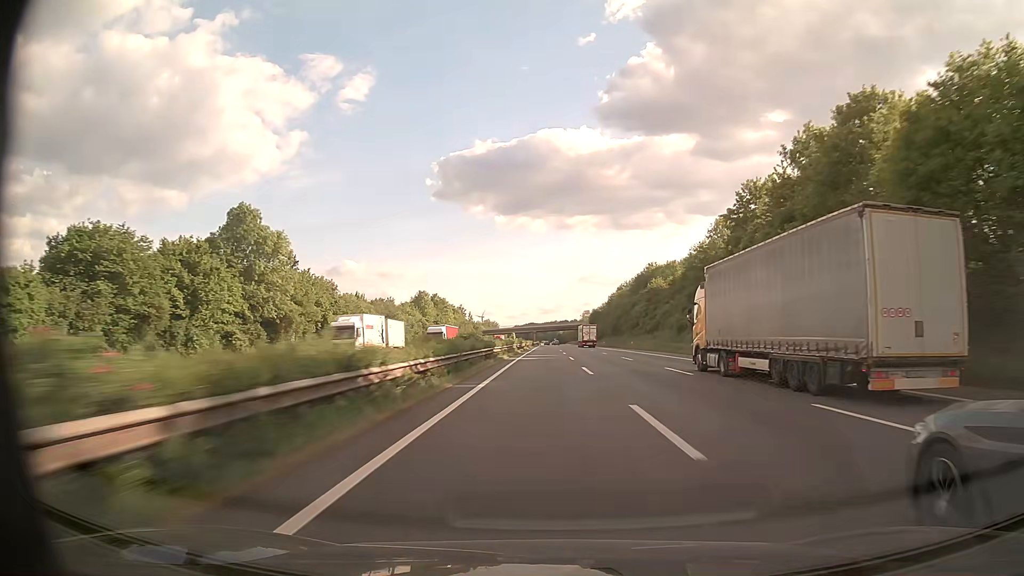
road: motorway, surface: asphalt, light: Day
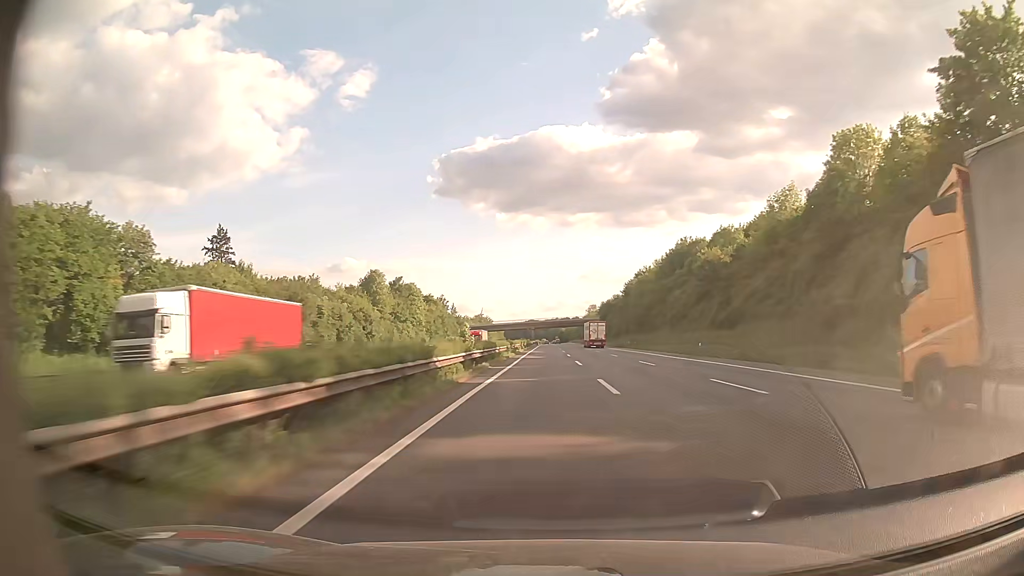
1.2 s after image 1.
(-0.1, +44.5) m; 0°
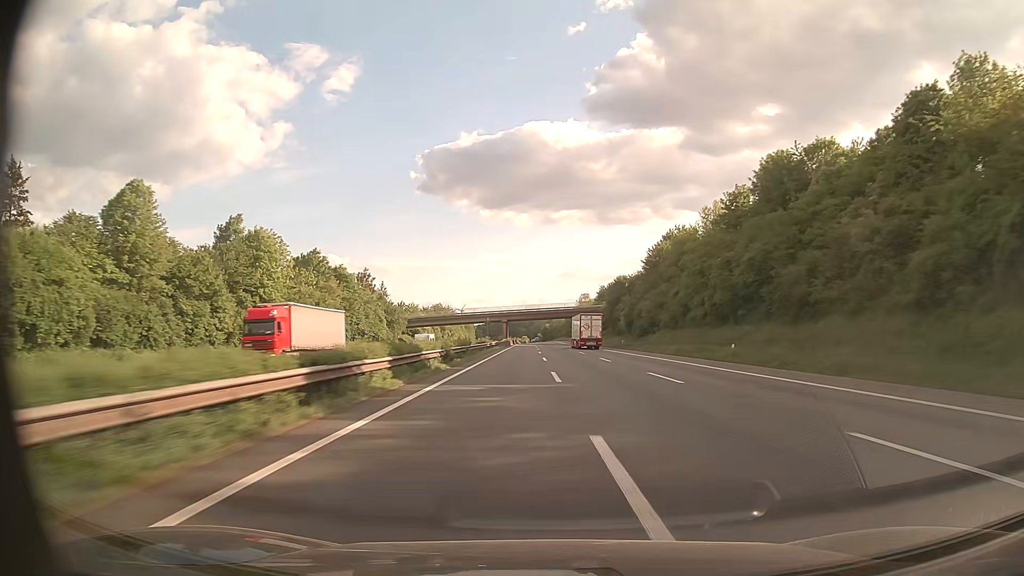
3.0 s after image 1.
(+0.9, +67.2) m; +1°
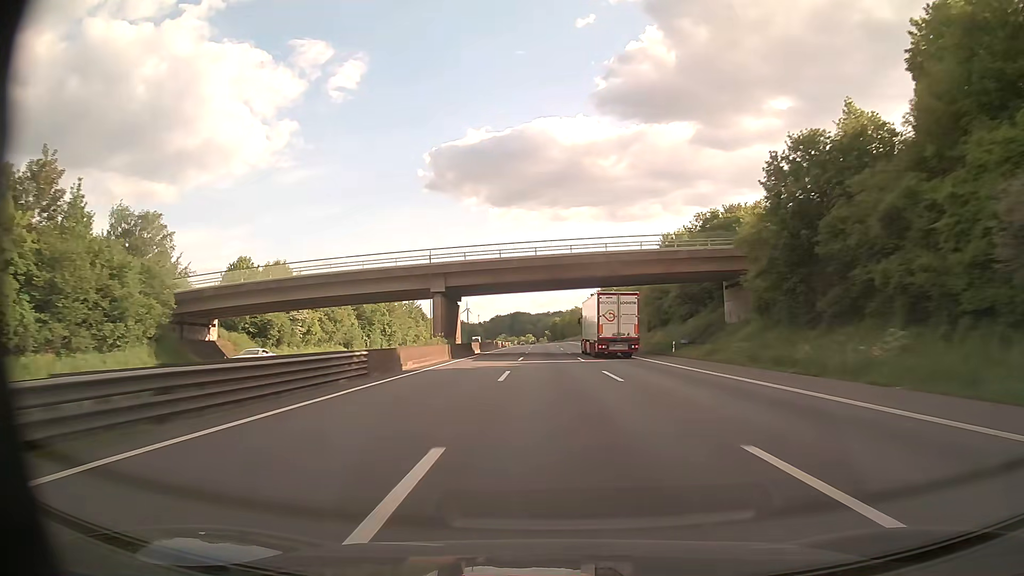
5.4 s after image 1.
(-0.1, +90.5) m; -1°
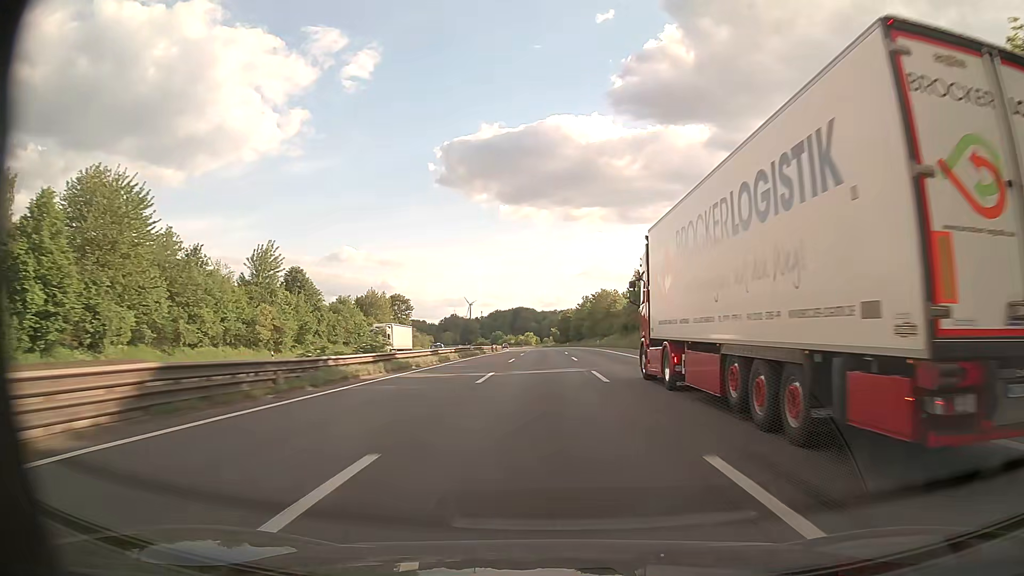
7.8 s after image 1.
(-0.7, +90.8) m; -1°
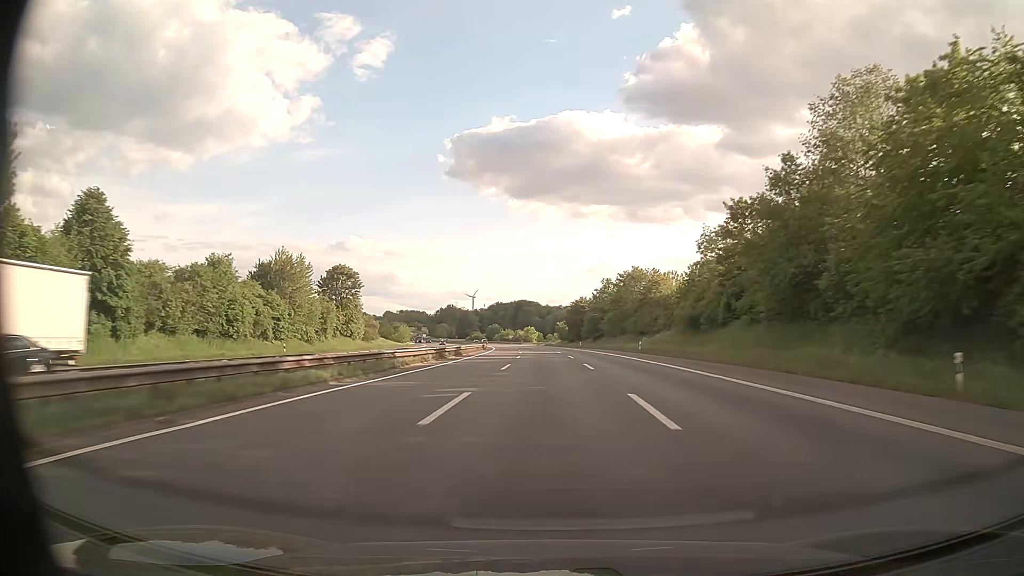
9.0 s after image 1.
(-0.3, +45.4) m; -1°
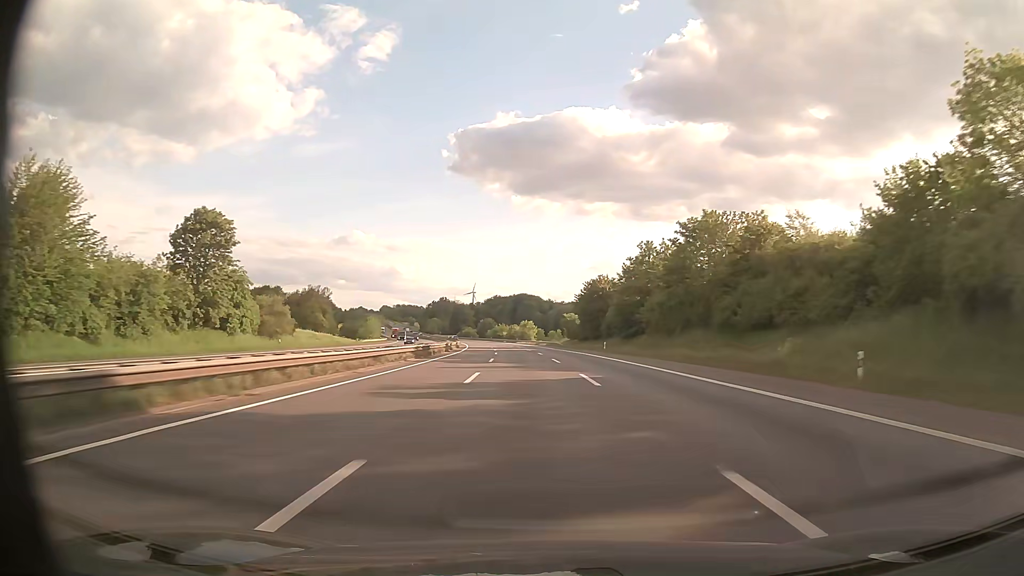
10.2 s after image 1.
(0.0, +45.5) m; 0°
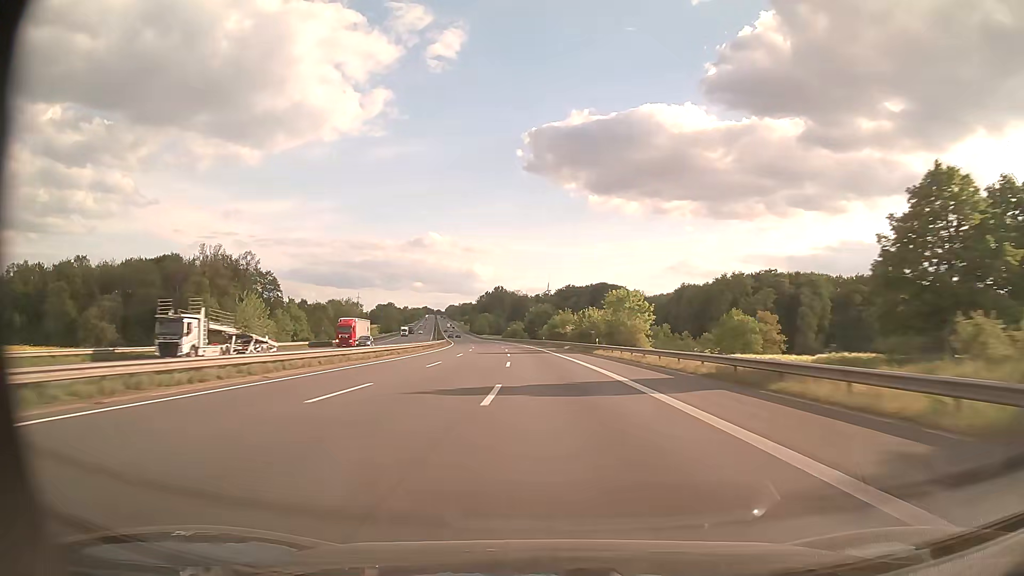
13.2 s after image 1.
(-4.8, +113.8) m; -7°
(0, +10) (0, +20) (0, +30) (-1, +40) (-1, +50) (-2, +60) (-3, +70) (-4, +80) (-5, +90) (-6, +100) m
